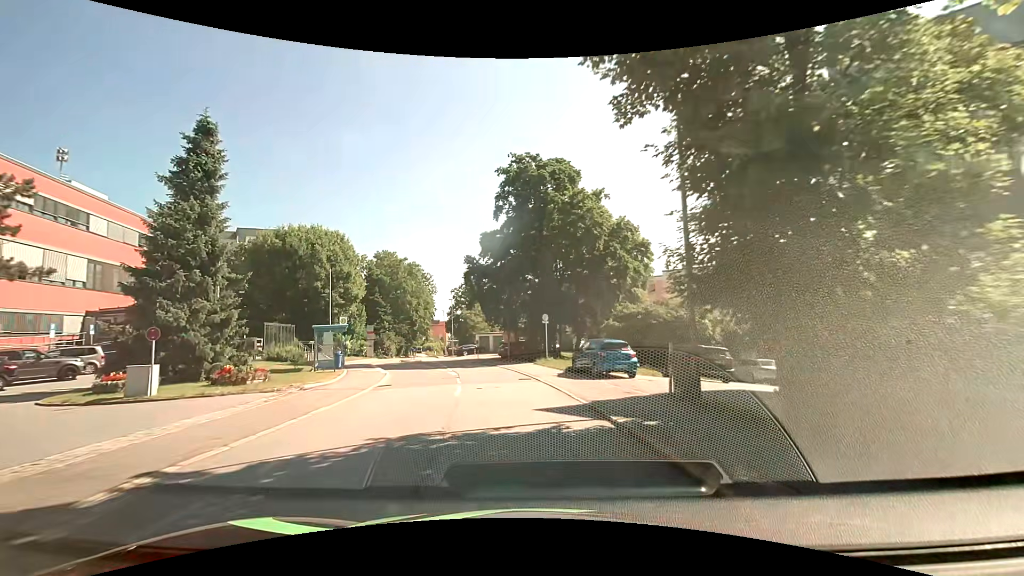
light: Day
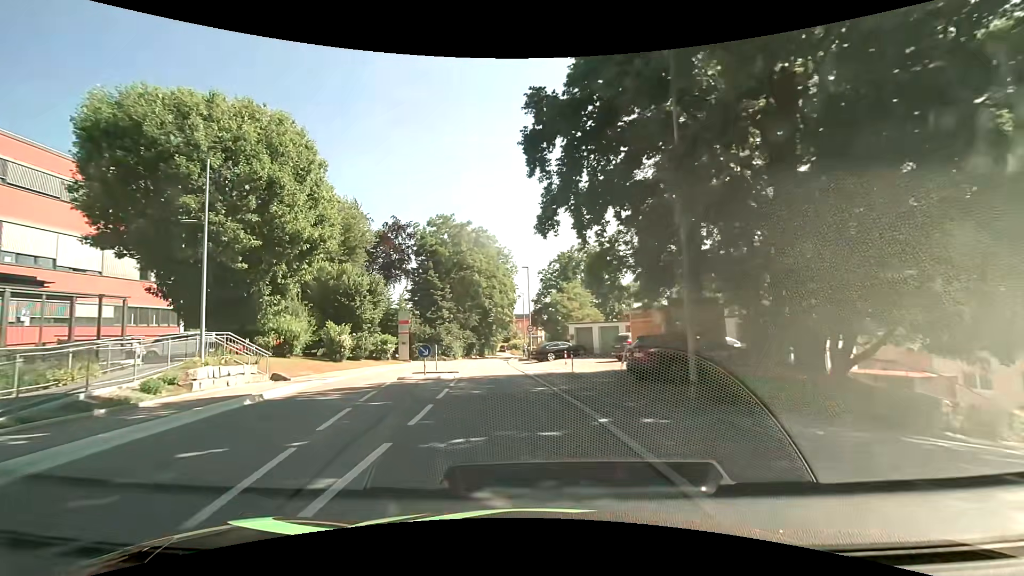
(-2.6, +28.6) m; -11°
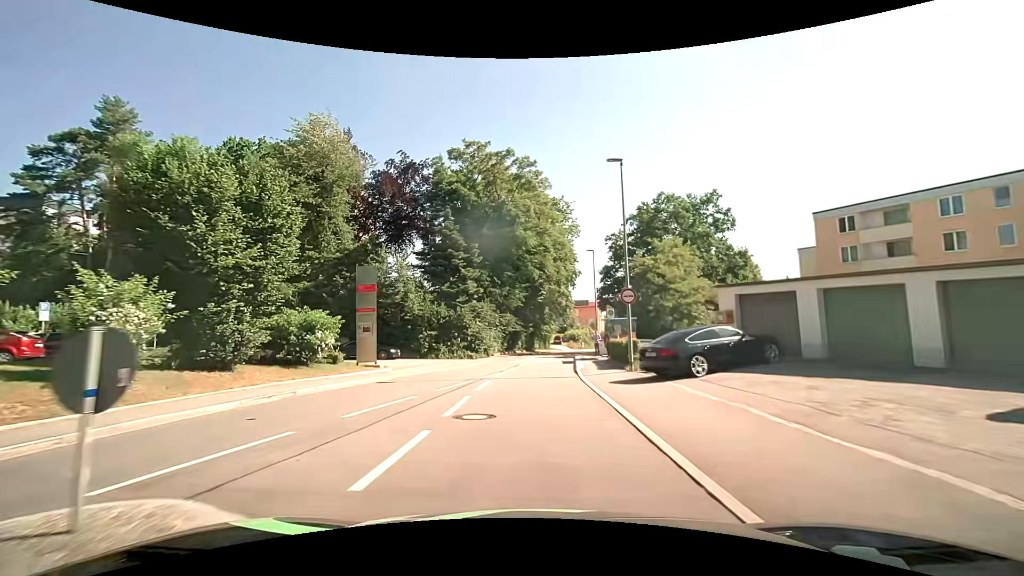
(-1.6, +23.6) m; -7°
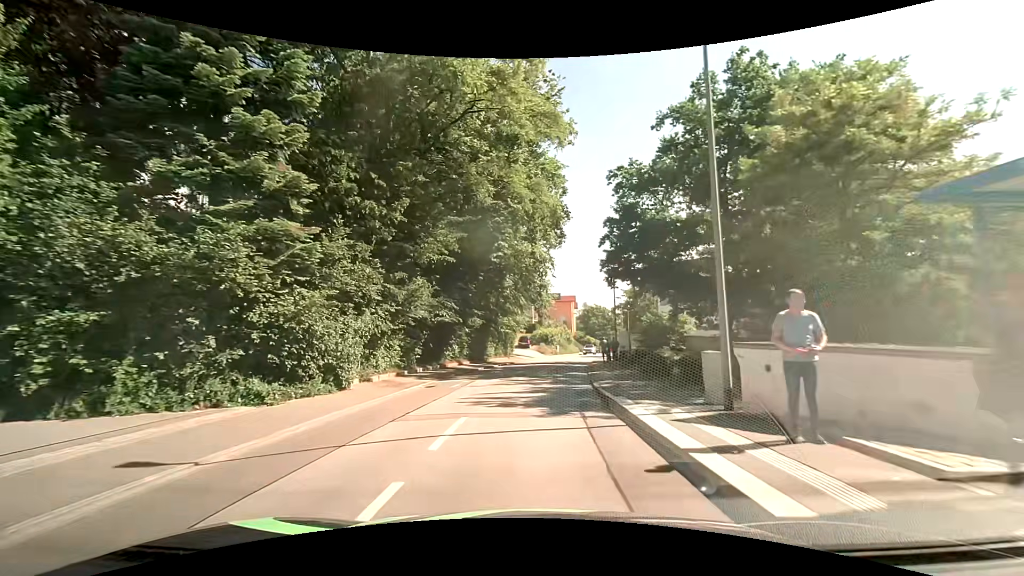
(+1.2, +29.4) m; +5°
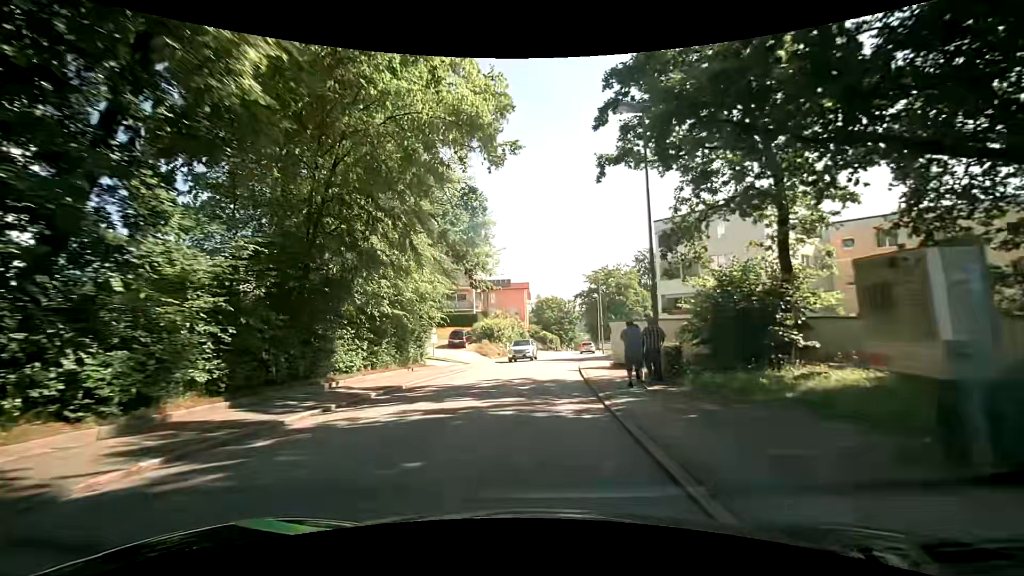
(+1.1, +23.1) m; +5°
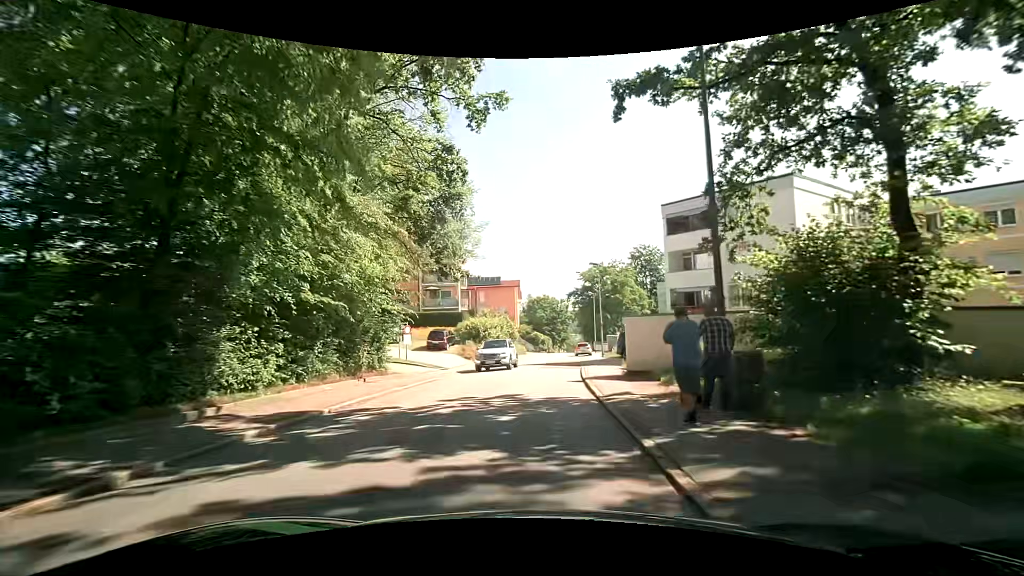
(+0.1, +5.6) m; +2°
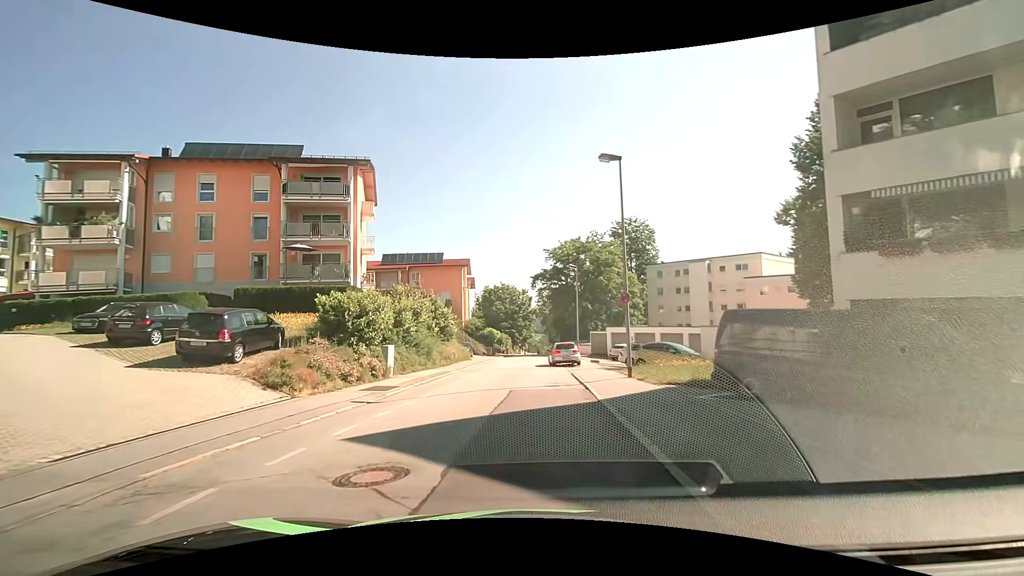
(+0.9, +24.6) m; +6°
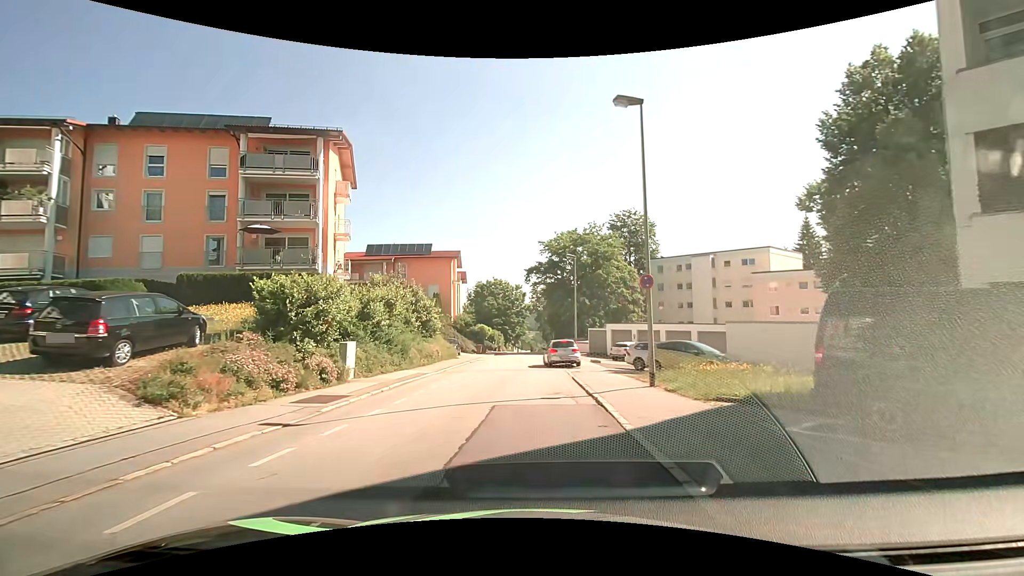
(-0.1, +4.2) m; -1°
